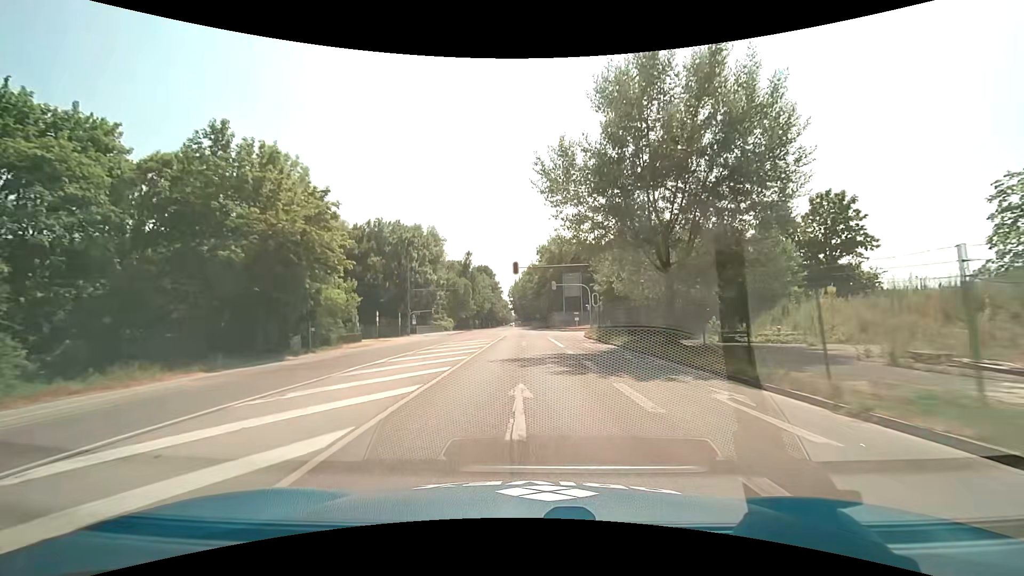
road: secondary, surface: asphalt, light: Day
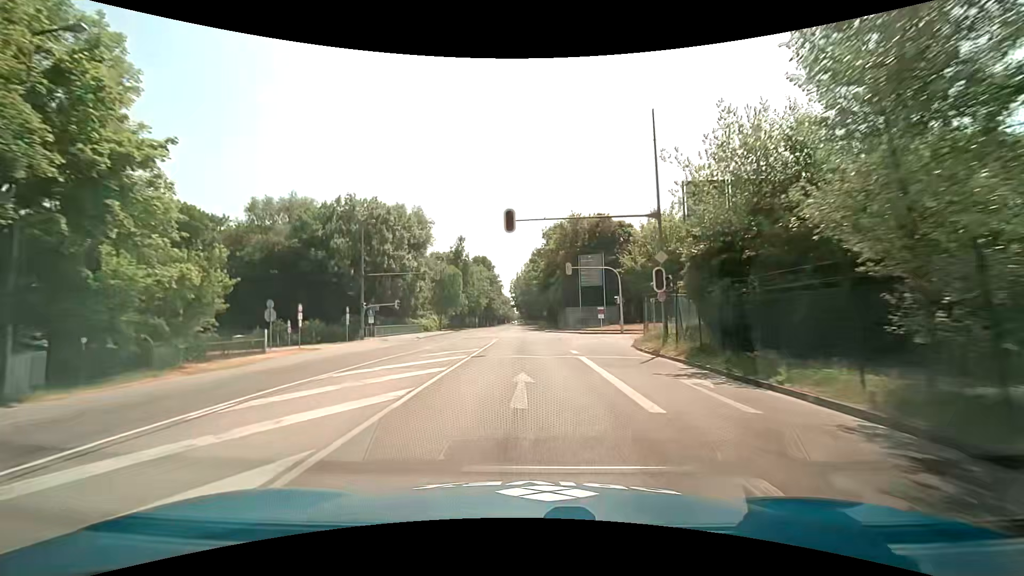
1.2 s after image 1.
(-0.1, +18.3) m; 0°
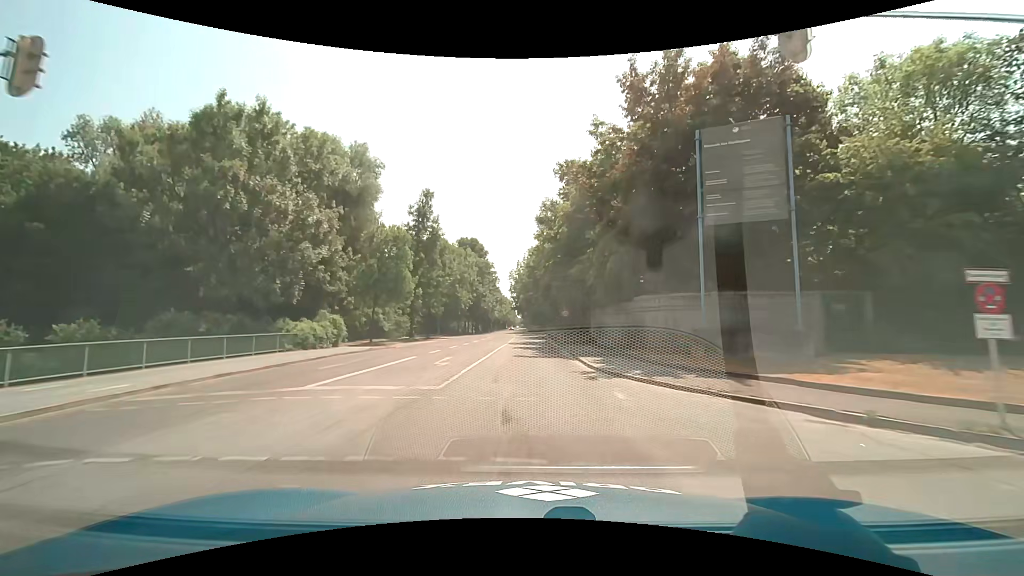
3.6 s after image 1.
(-0.2, +36.5) m; 0°
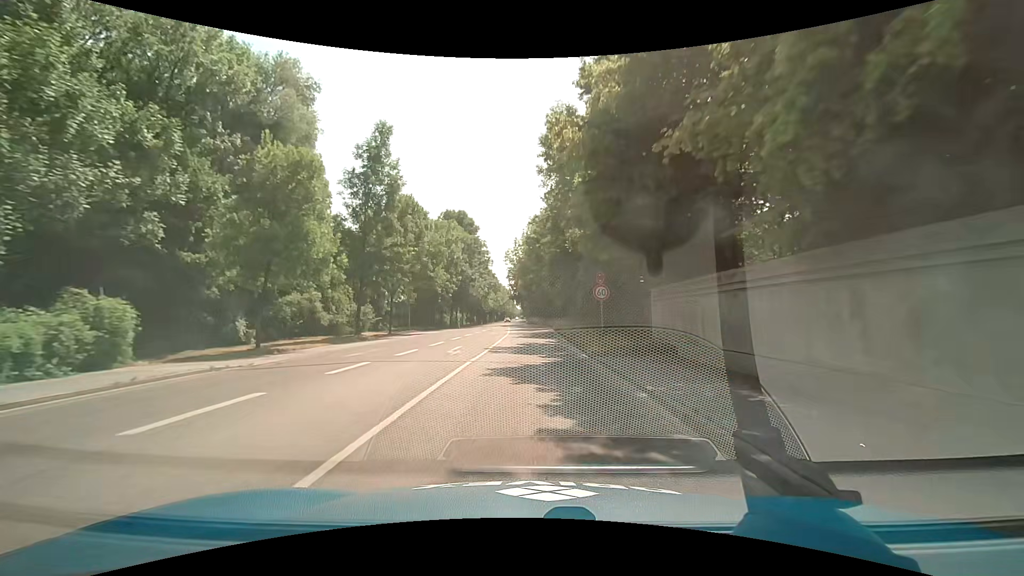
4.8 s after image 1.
(-0.1, +18.3) m; 0°
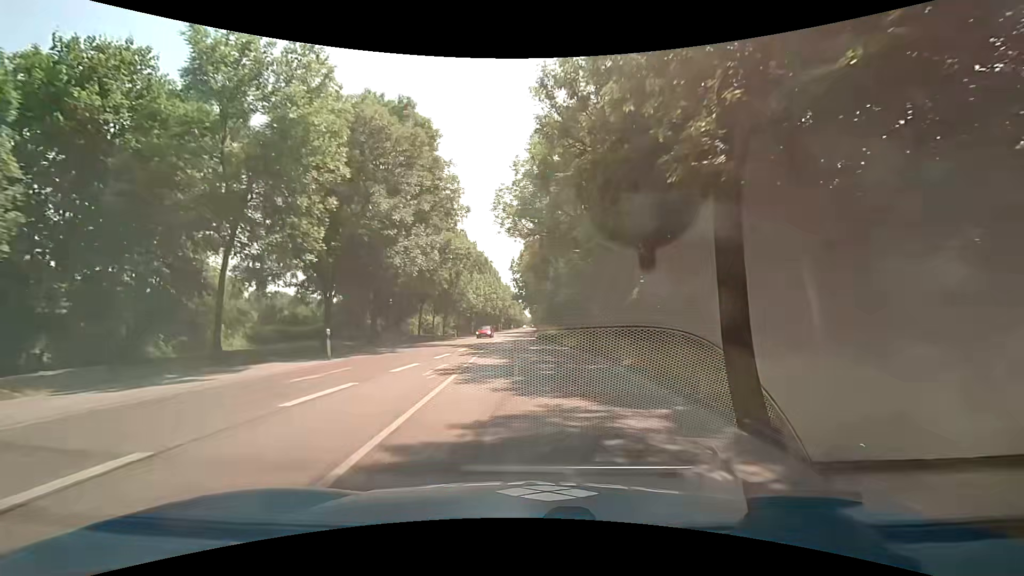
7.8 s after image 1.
(-0.5, +45.7) m; -1°
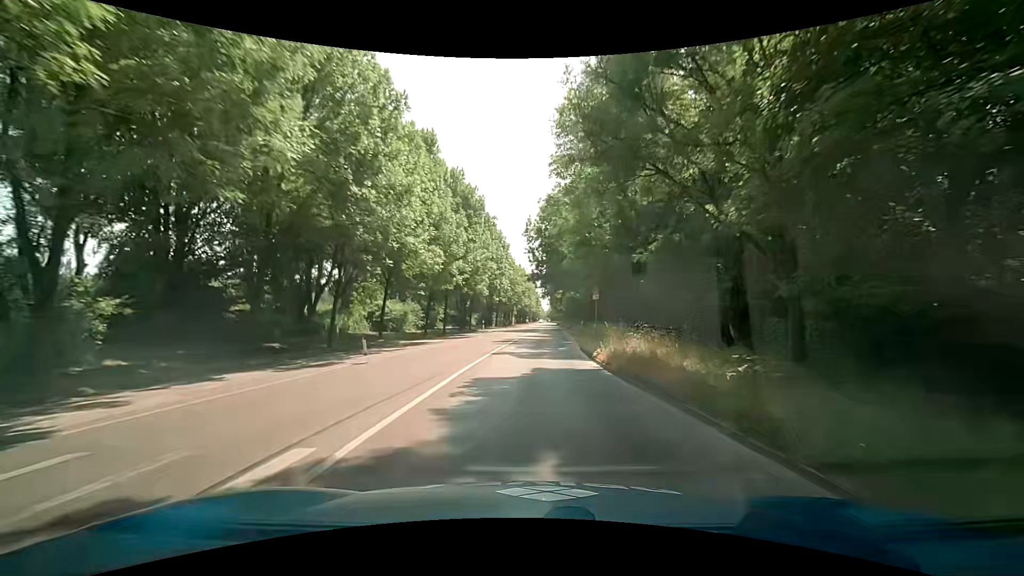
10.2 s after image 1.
(-1.0, +36.5) m; -2°
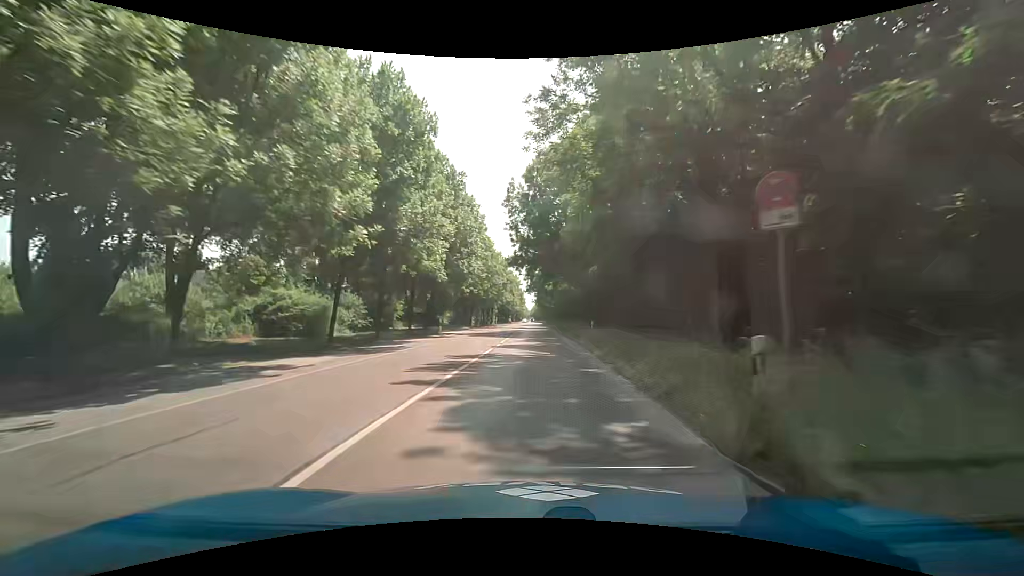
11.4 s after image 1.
(+0.4, +18.3) m; +3°
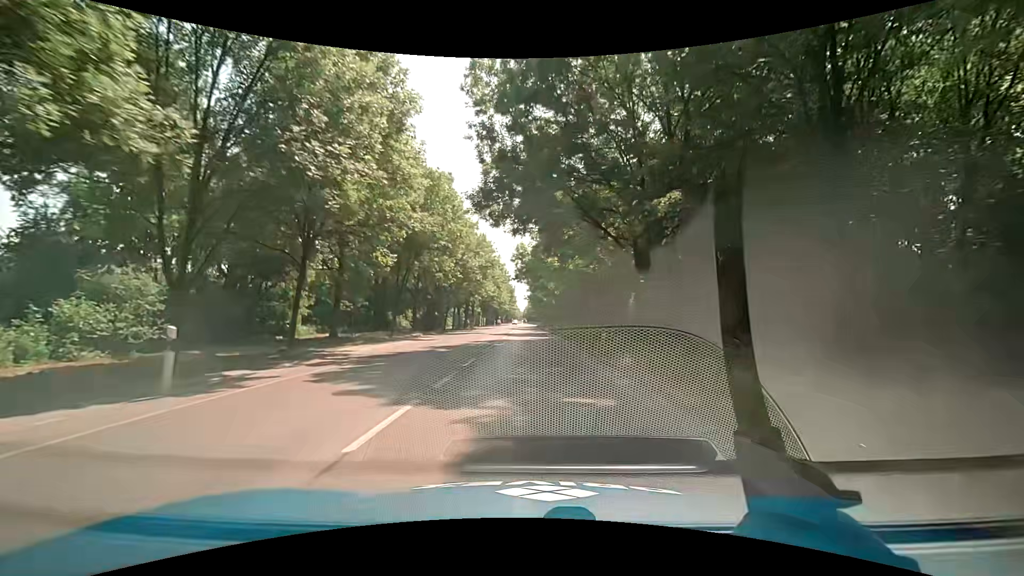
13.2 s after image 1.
(+0.1, +27.5) m; 0°
